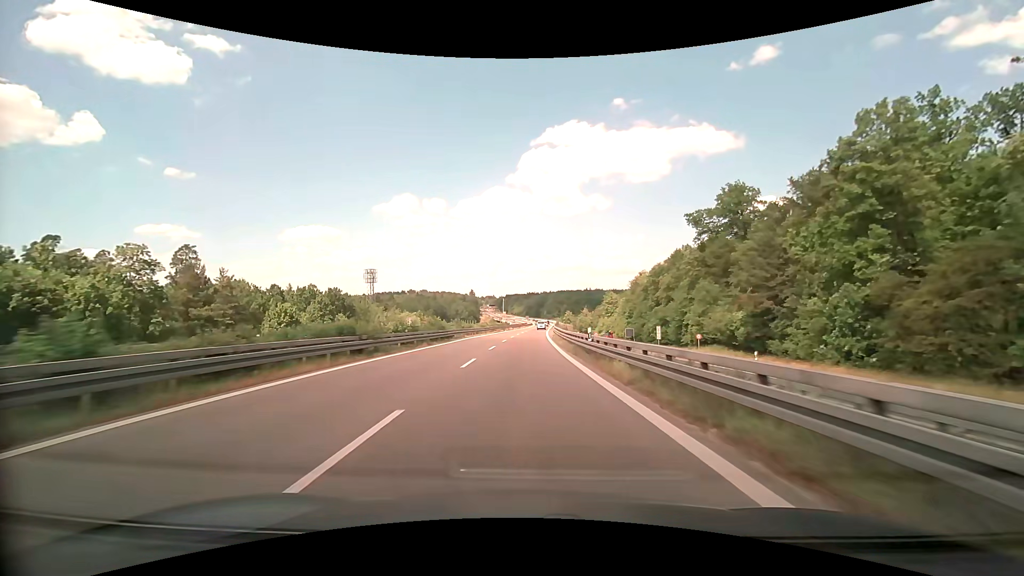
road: trunk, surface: asphalt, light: Day
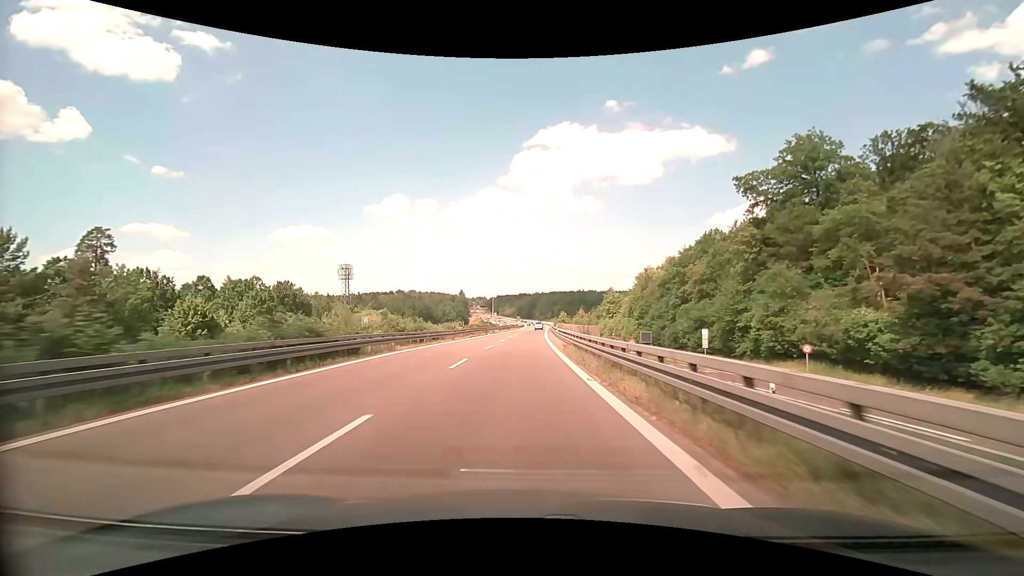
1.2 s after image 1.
(+0.2, +24.4) m; +1°
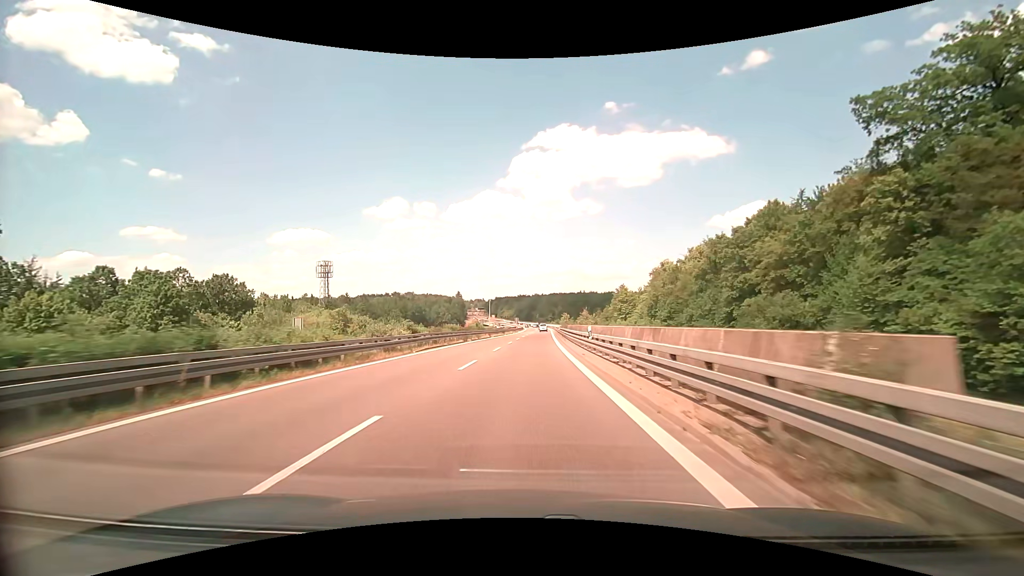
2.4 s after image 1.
(0.0, +24.3) m; 0°
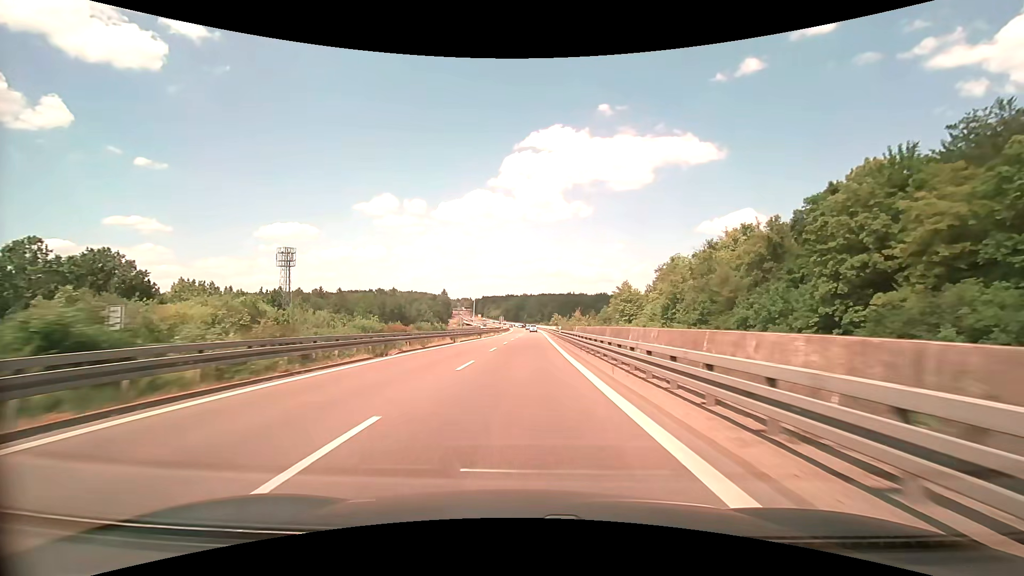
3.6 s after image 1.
(+0.3, +24.2) m; +1°
(0, +10) (0, +20) (0, +30) (0, +40) (+1, +50) (+1, +60) (+1, +70) (+1, +80) (+1, +90) (+2, +100) m
